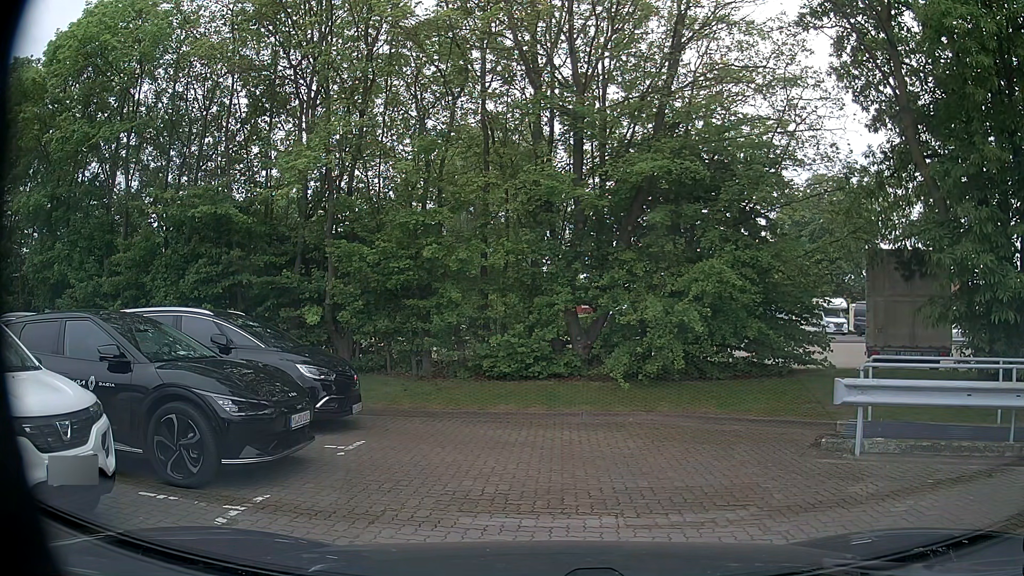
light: Day
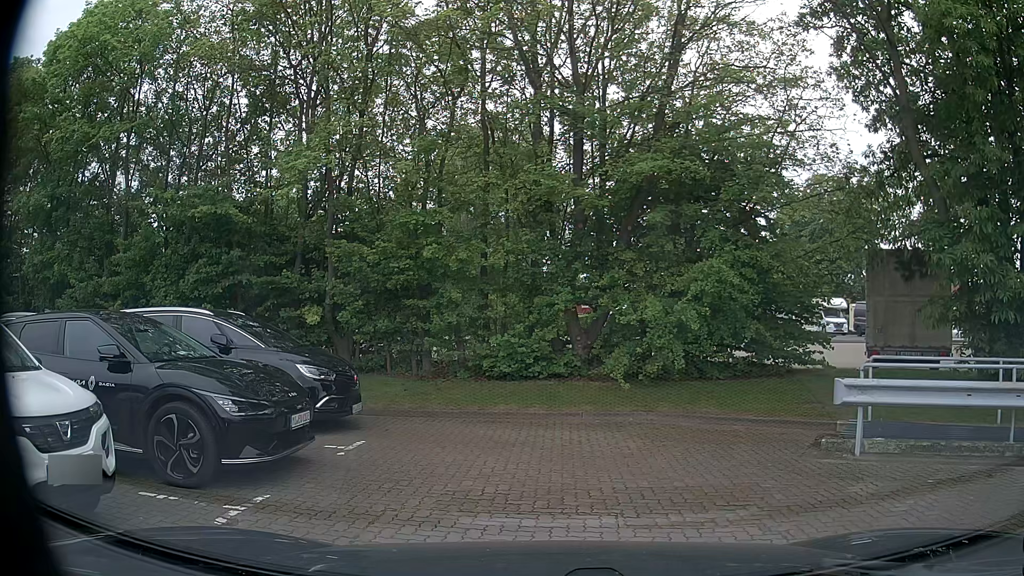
(0.0, 0.0) m; 0°
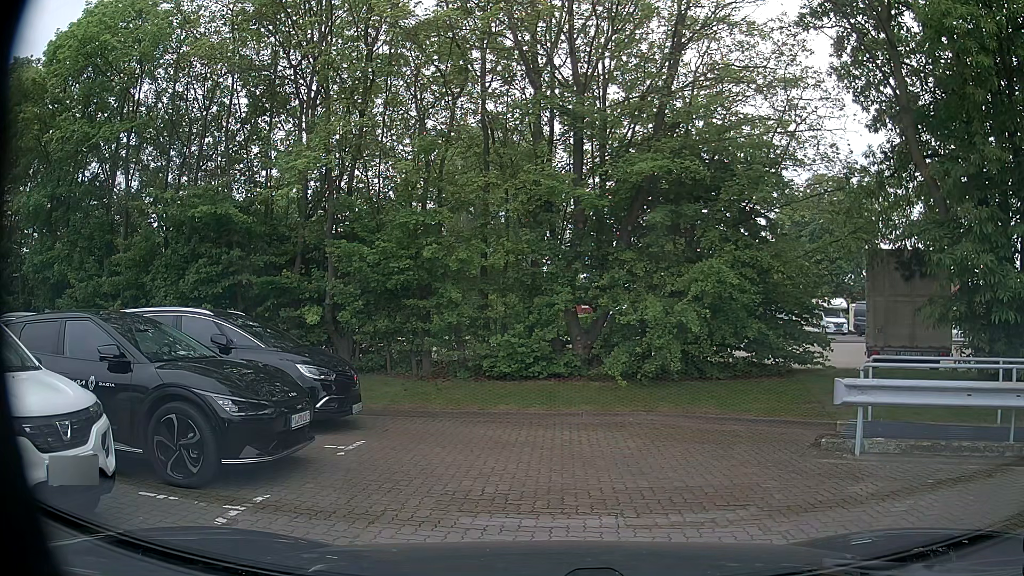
(0.0, 0.0) m; 0°
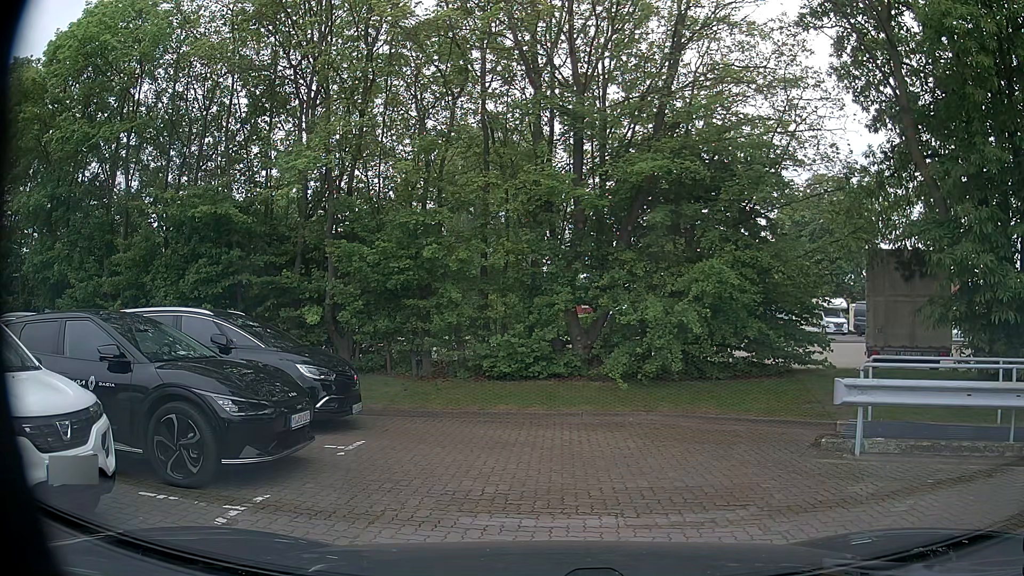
(0.0, 0.0) m; 0°
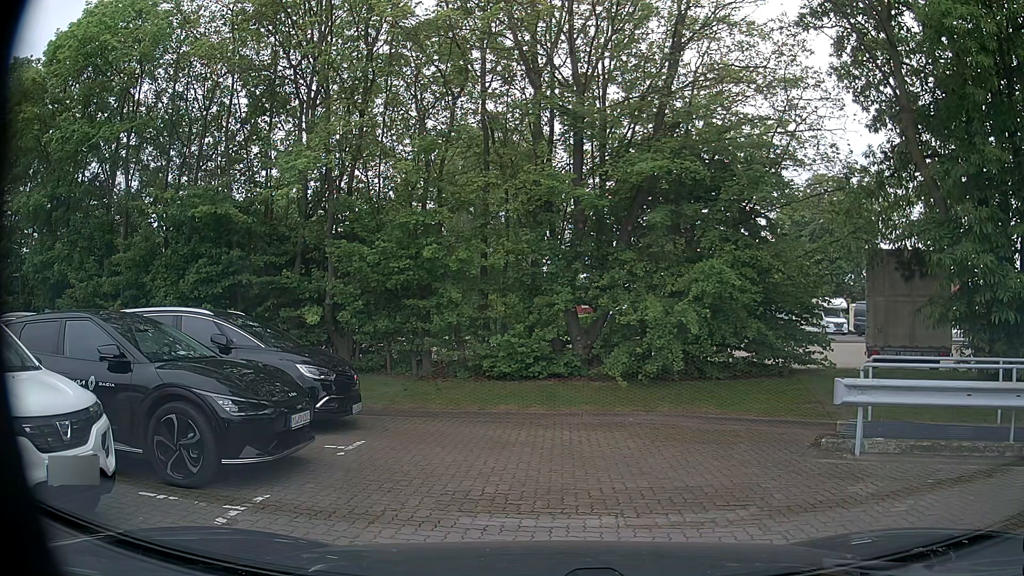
(0.0, 0.0) m; 0°
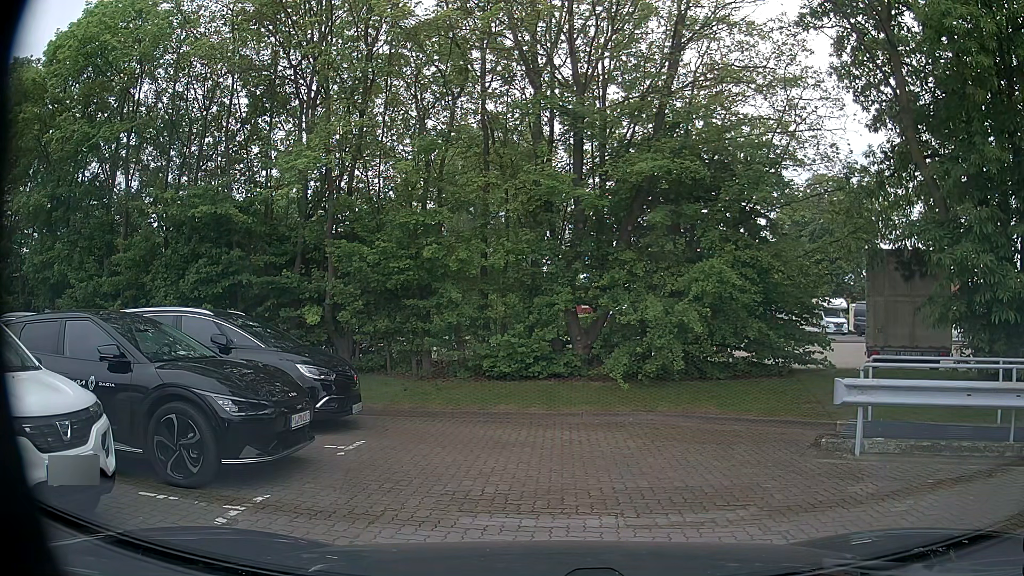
(0.0, 0.0) m; 0°
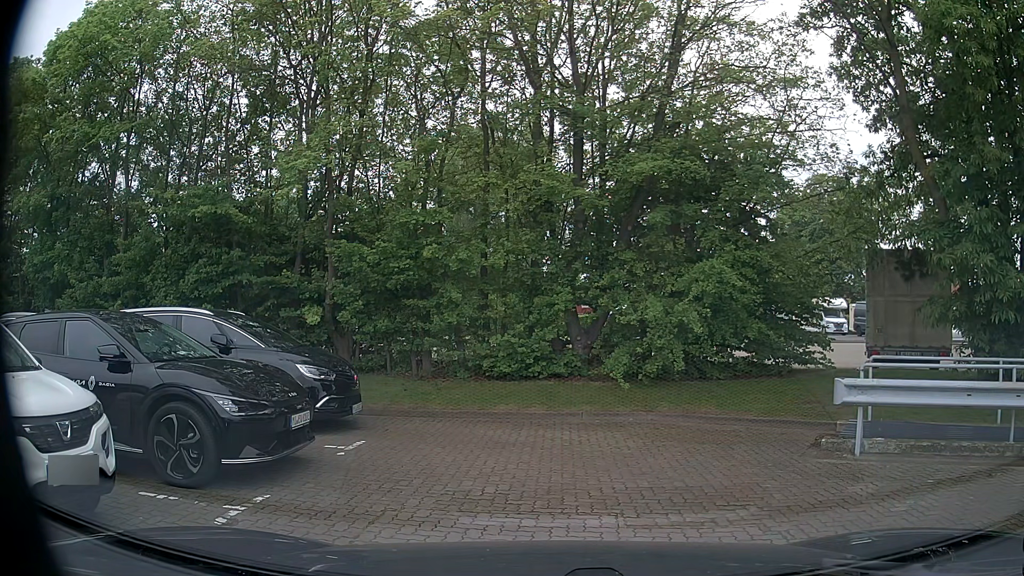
(0.0, 0.0) m; 0°
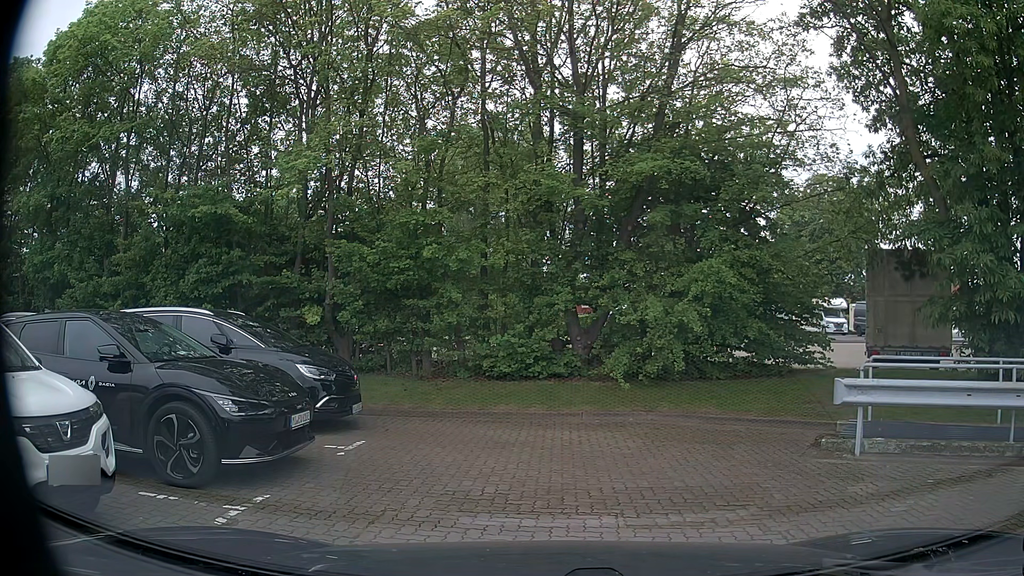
(0.0, 0.0) m; 0°
